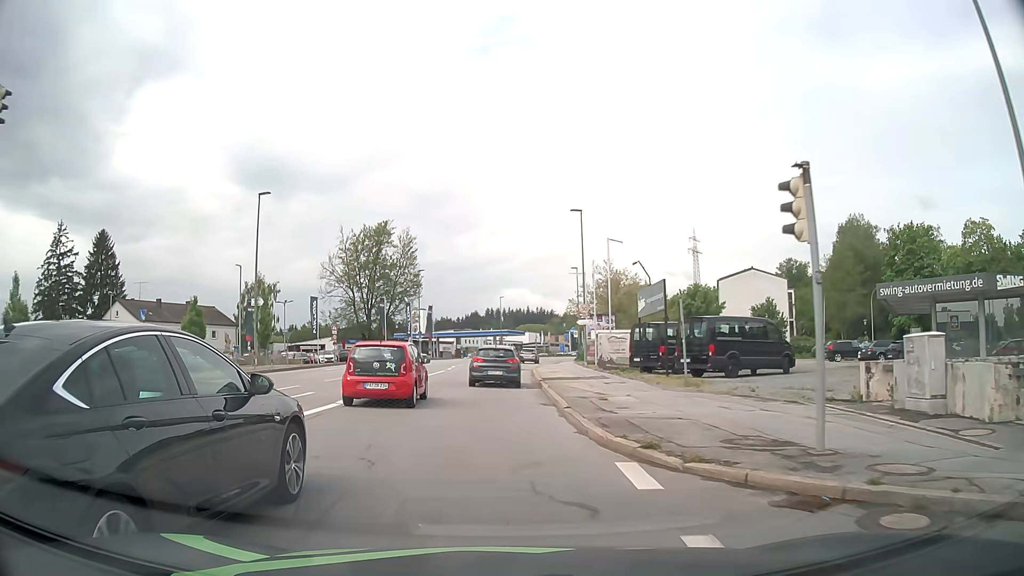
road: tertiary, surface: asphalt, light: Day
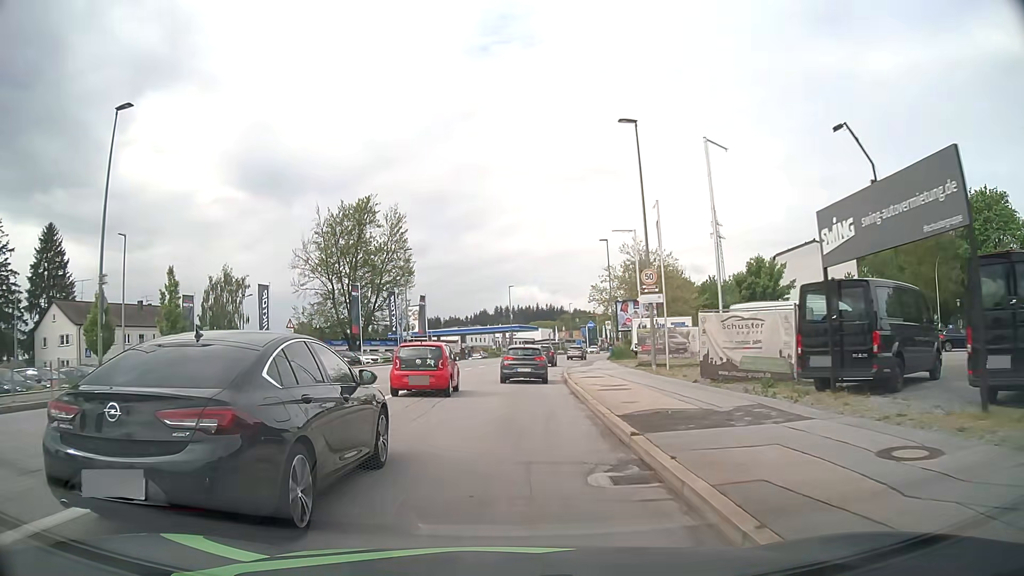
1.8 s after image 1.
(-0.1, +17.4) m; -1°
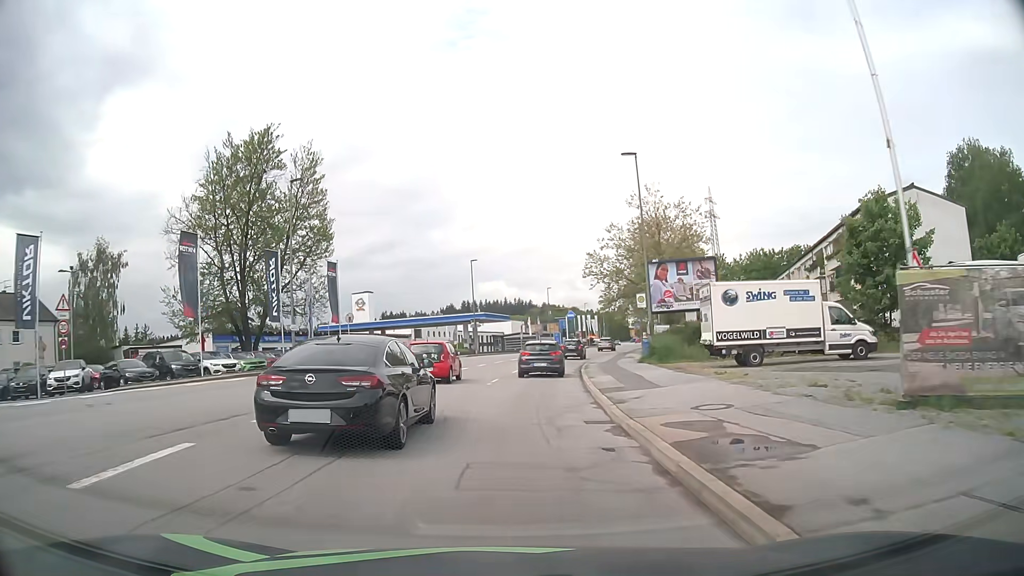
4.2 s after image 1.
(+0.6, +25.9) m; +3°
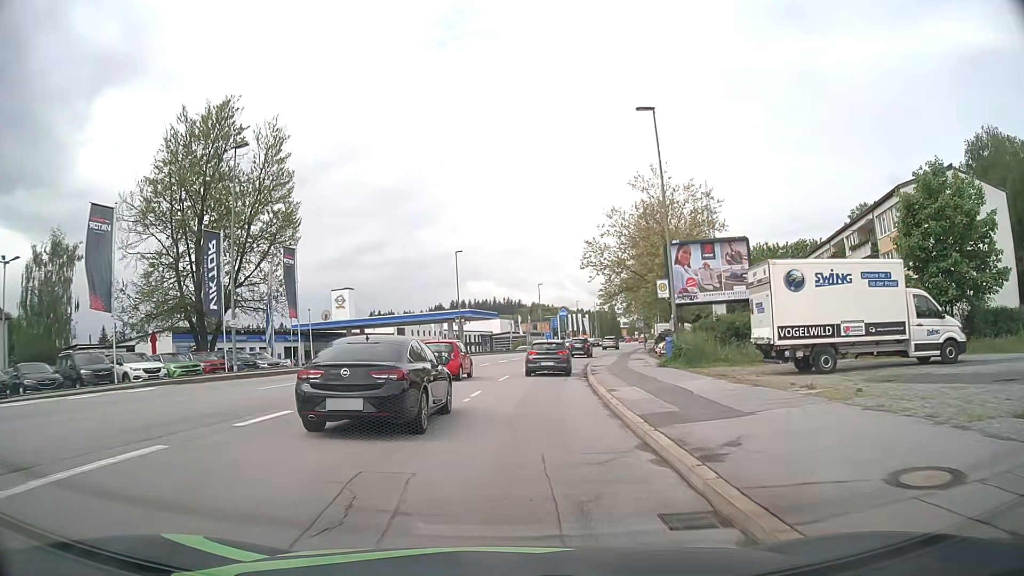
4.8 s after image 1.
(+0.1, +6.8) m; +1°
(0, +10) (+1, +20) (+2, +30) (+3, +40) (+4, +50) (+6, +60) (+9, +69) (+11, +79) (+14, +89) (+16, +98) m
